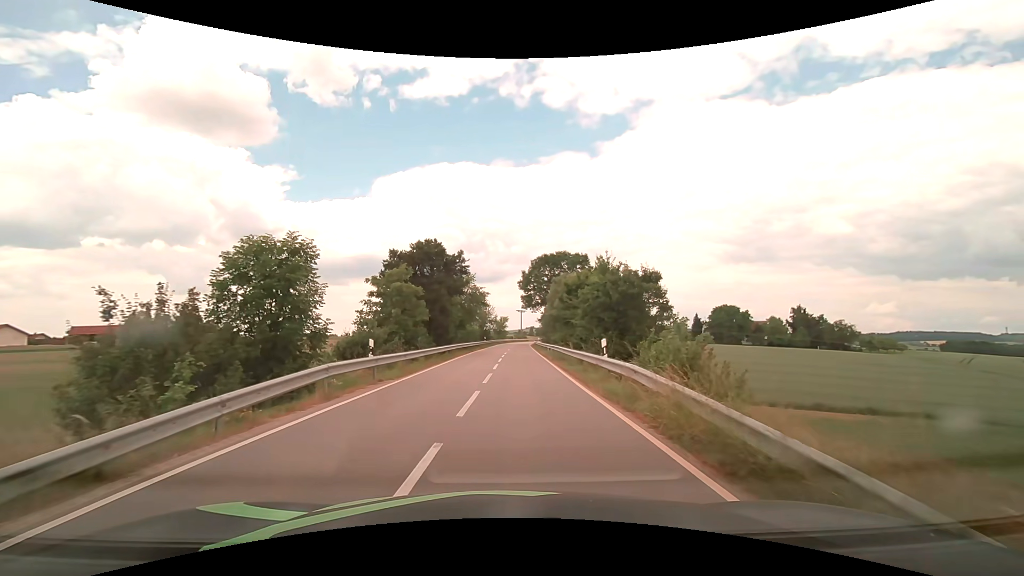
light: Day
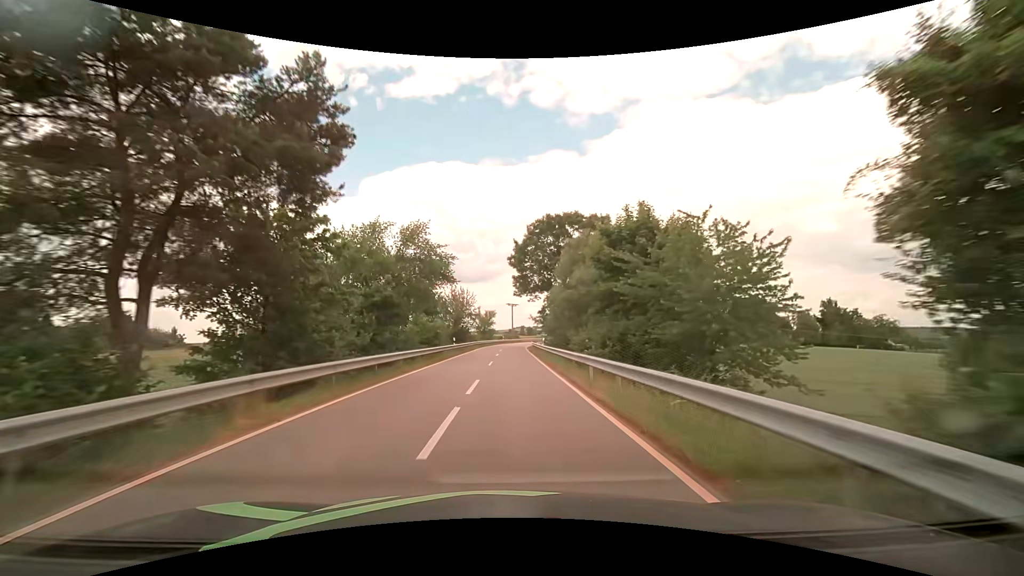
(+0.6, +27.7) m; +1°
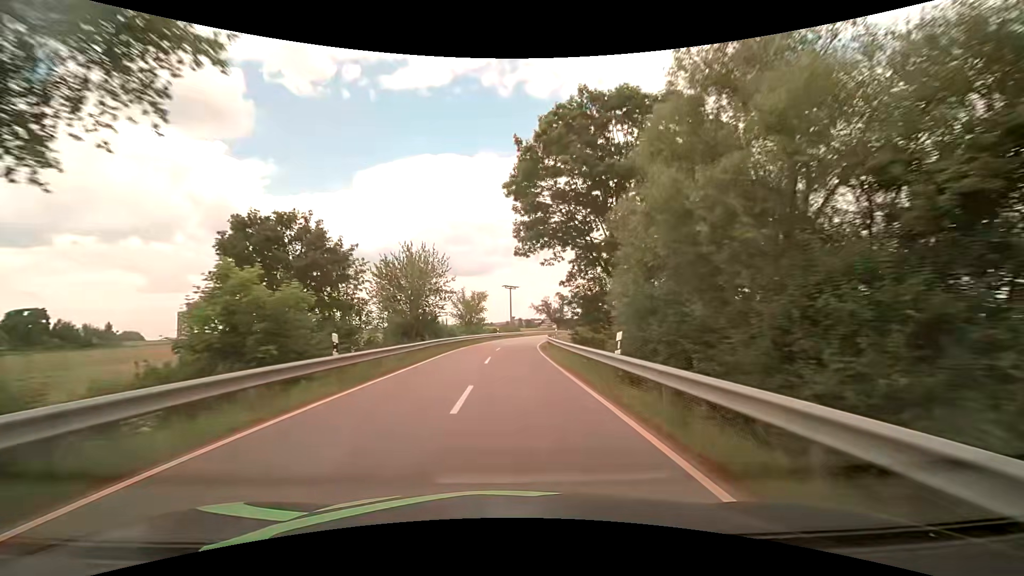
(+0.1, +28.1) m; +1°
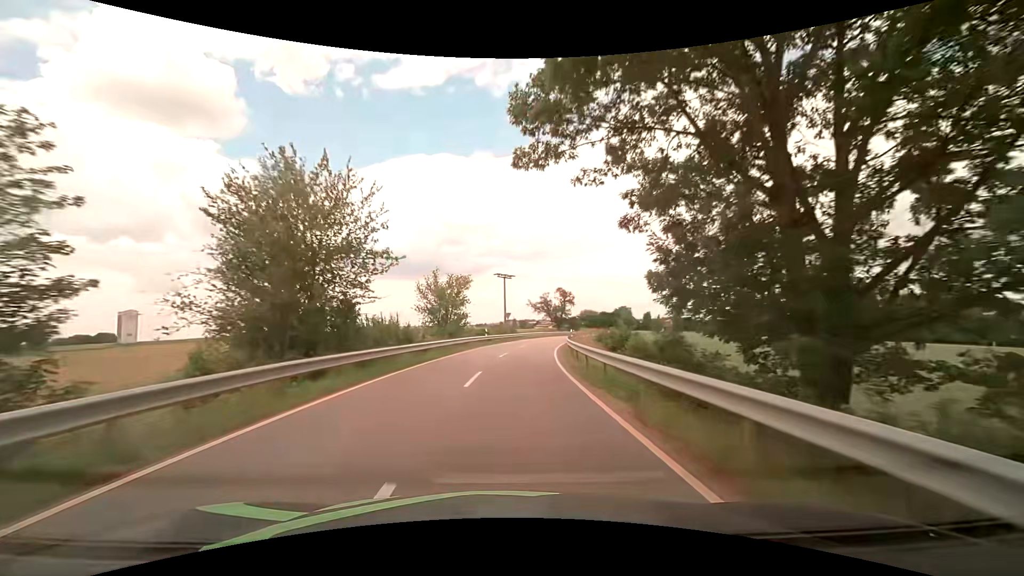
(0.0, +19.2) m; +1°
